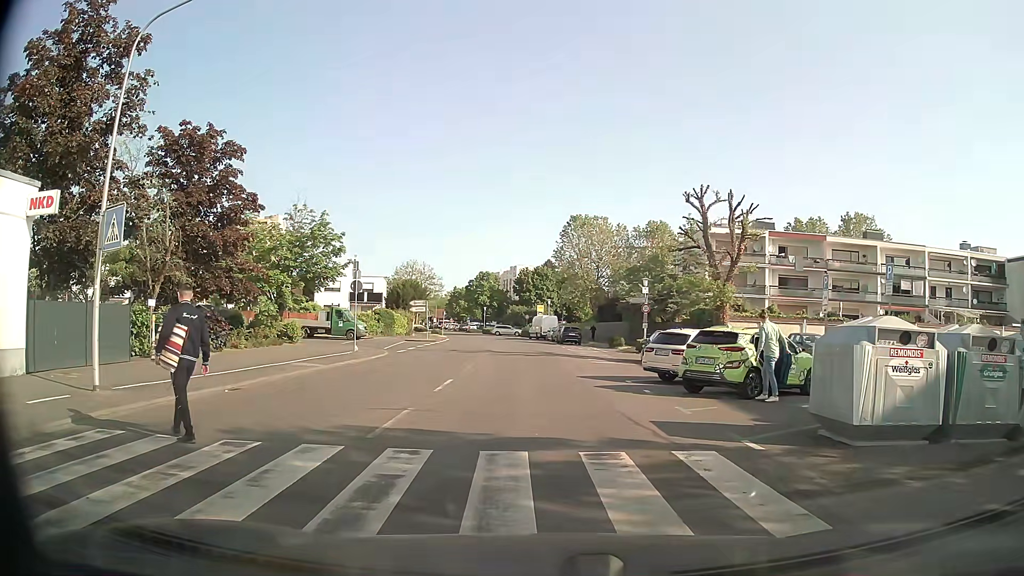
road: tertiary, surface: asphalt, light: Day
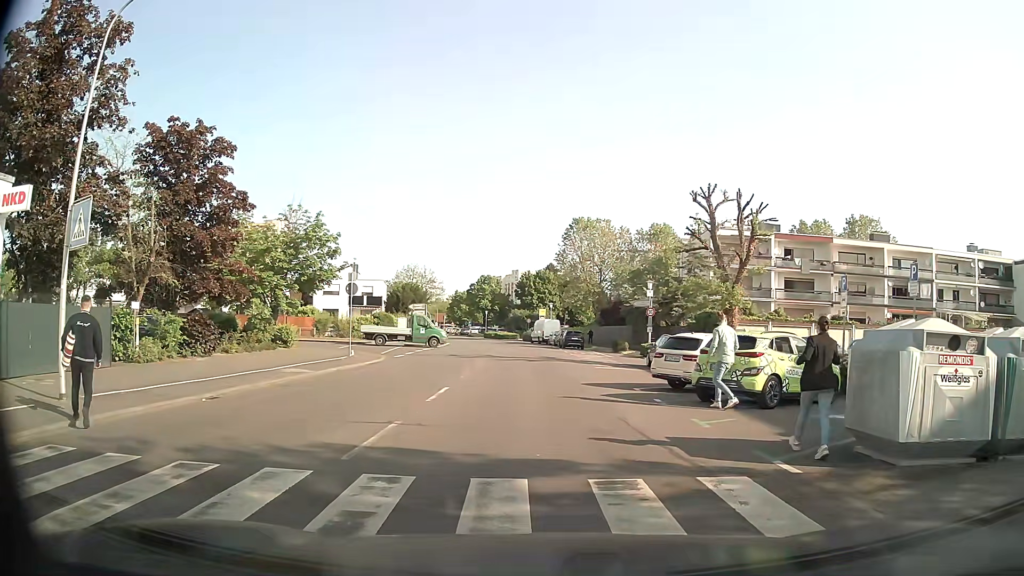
(0.0, +1.2) m; 0°
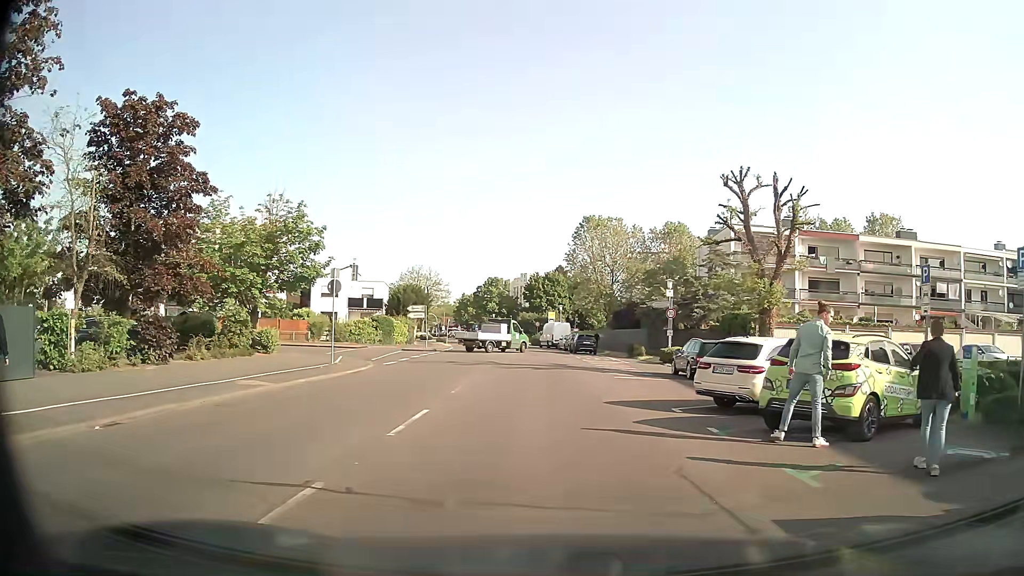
(-0.1, +4.2) m; -2°
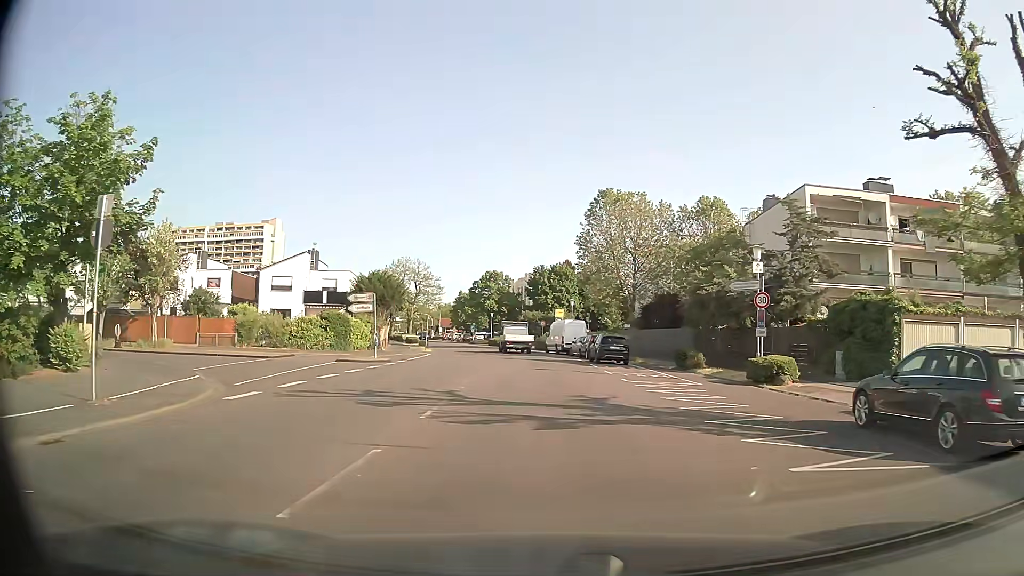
(-0.1, +16.6) m; 0°
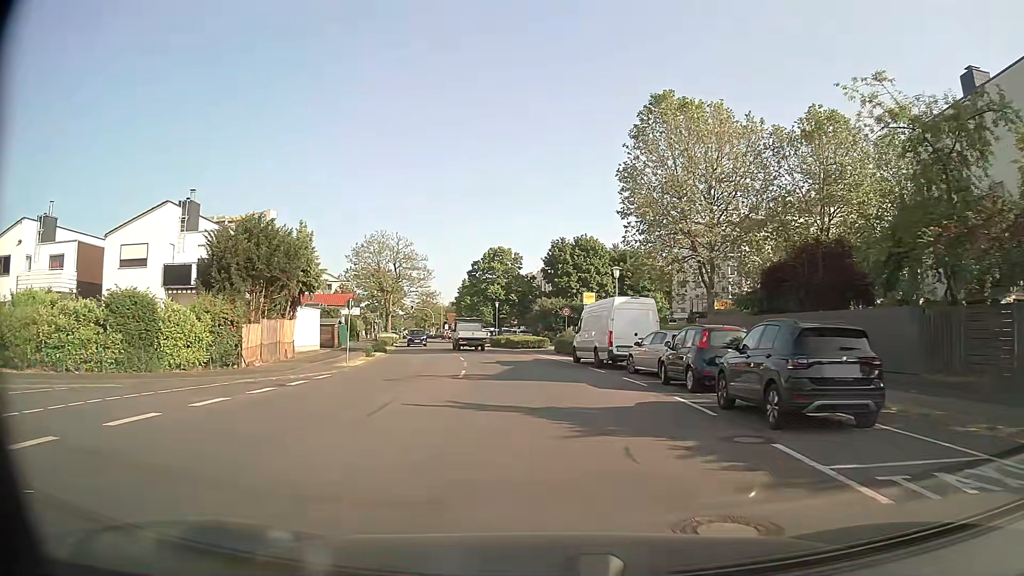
(-0.2, +26.5) m; -2°
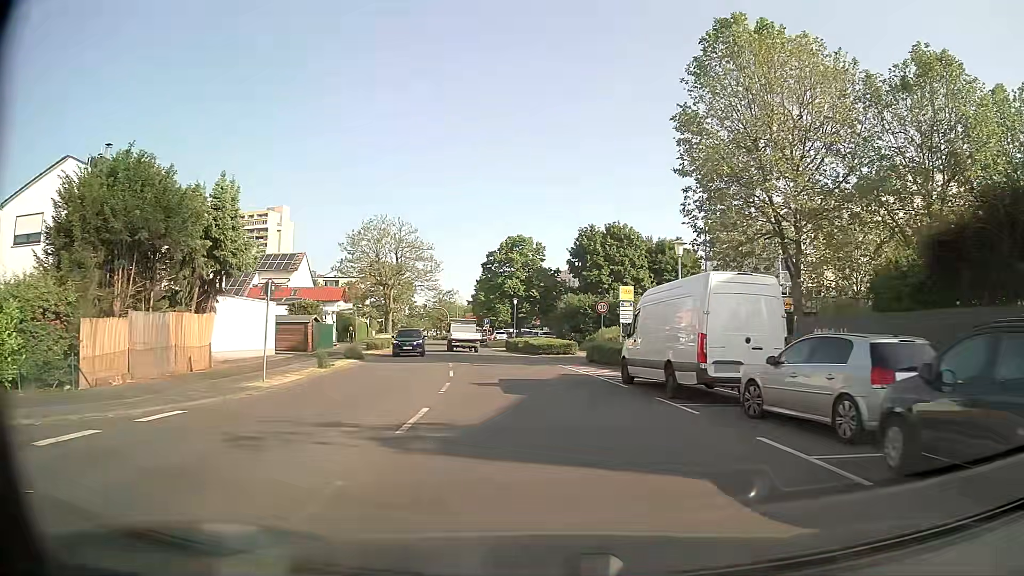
(-0.2, +11.2) m; -2°
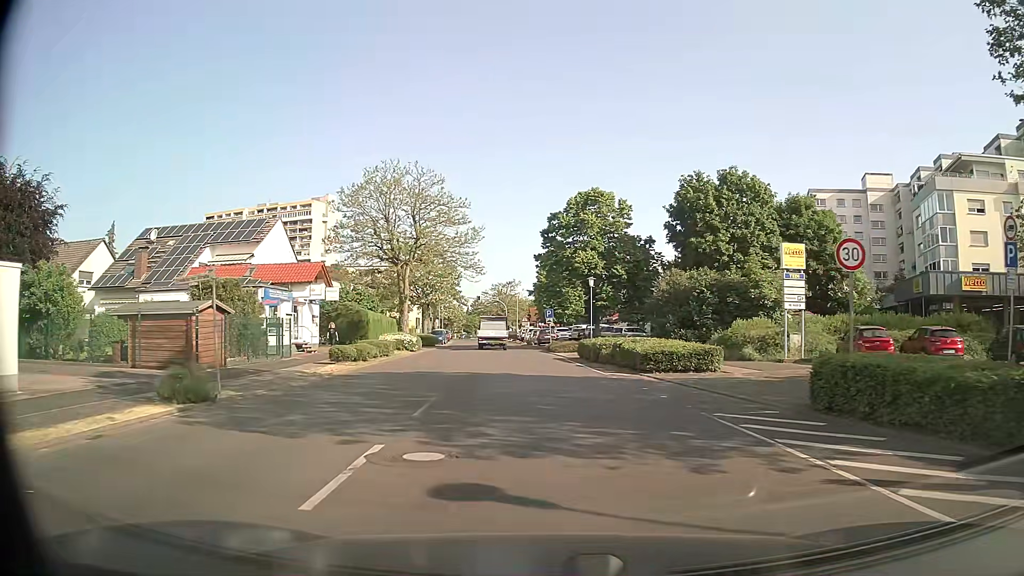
(-1.1, +22.1) m; -6°
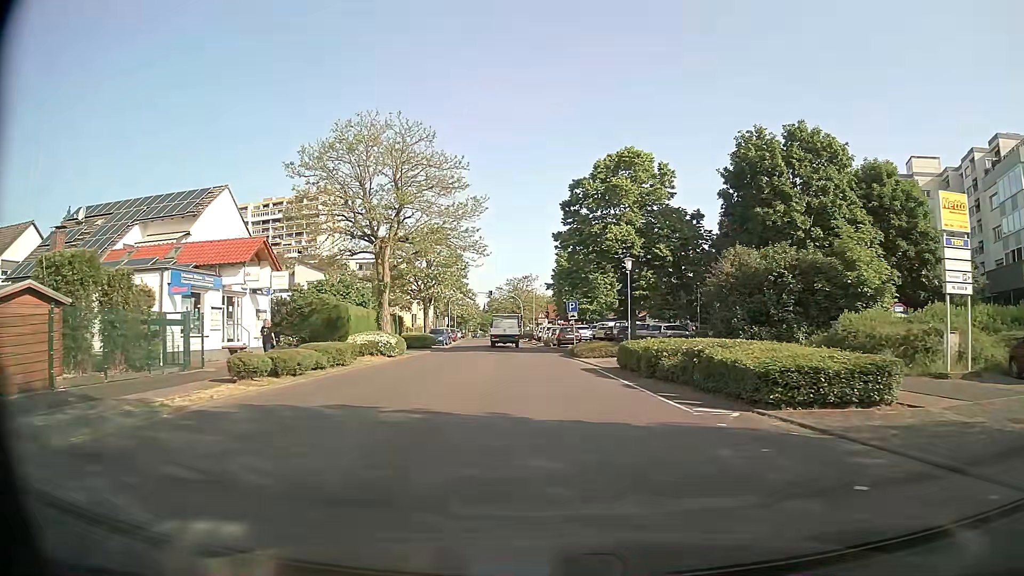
(-0.1, +10.7) m; -1°
(0, +10) (0, +20) (-1, +30) (-1, +40) (-2, +50) (-3, +60) (-4, +70) (-4, +80) (-5, +90) (-6, +100) m
